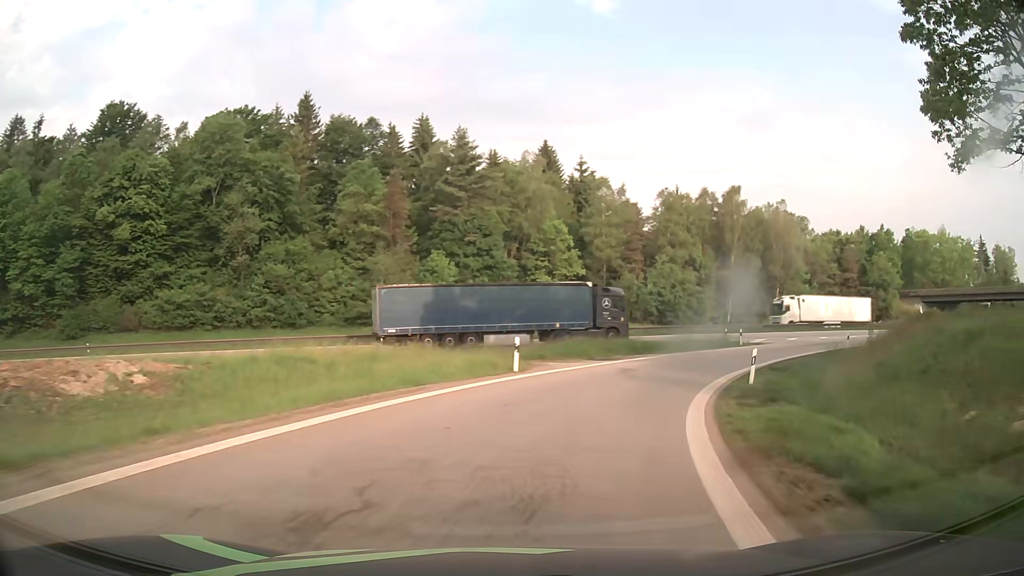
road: motorway_link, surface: asphalt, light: Day
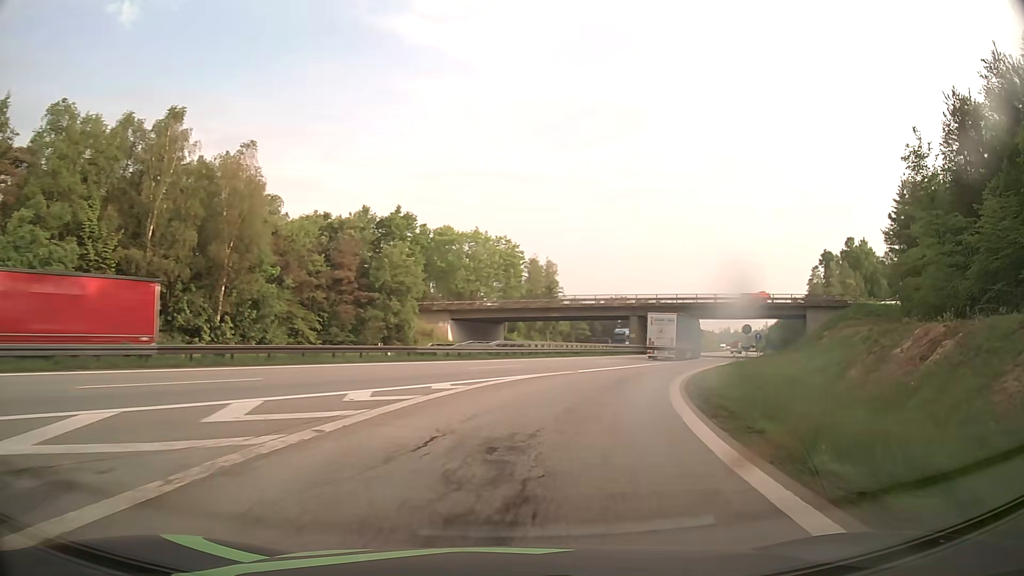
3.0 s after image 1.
(+15.7, +37.5) m; +46°
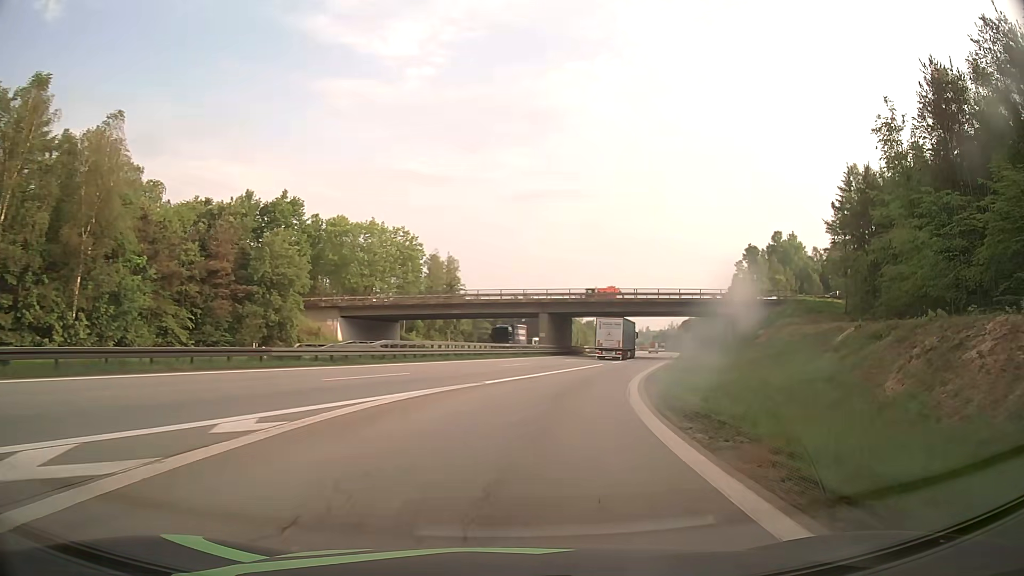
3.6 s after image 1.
(+0.6, +8.5) m; +8°
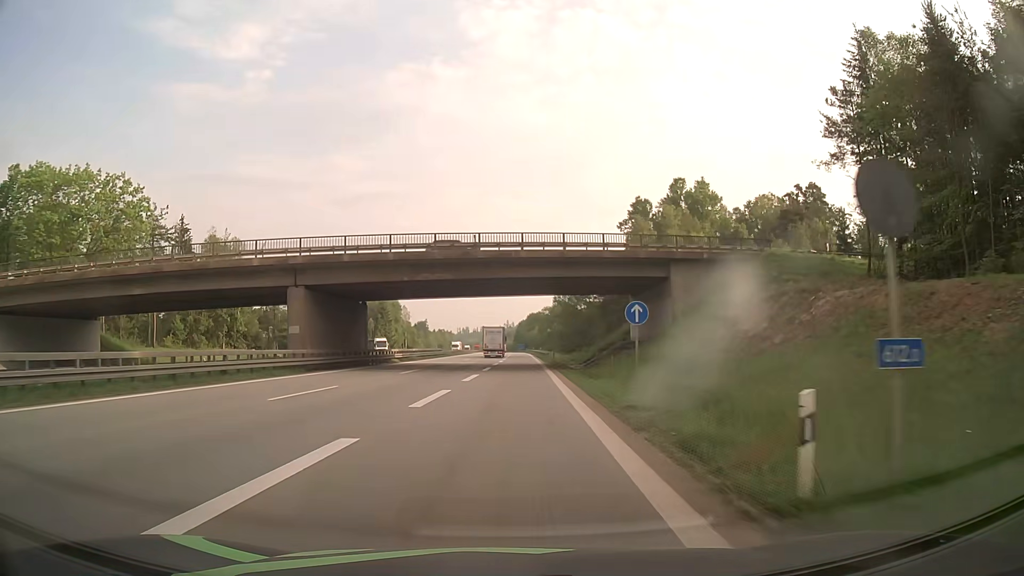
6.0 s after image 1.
(+6.7, +37.1) m; +15°
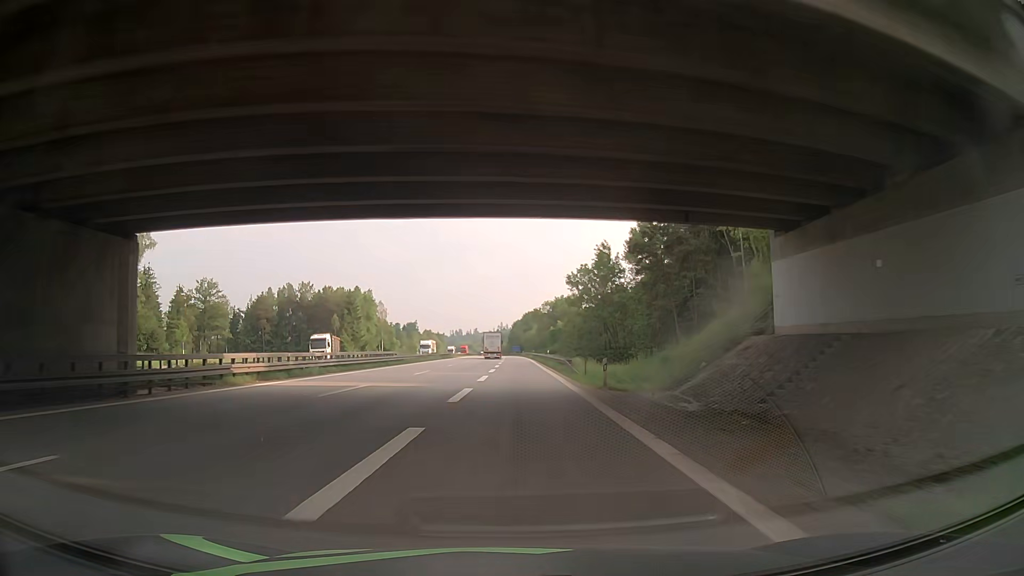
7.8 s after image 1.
(+0.4, +34.1) m; +1°
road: motorway
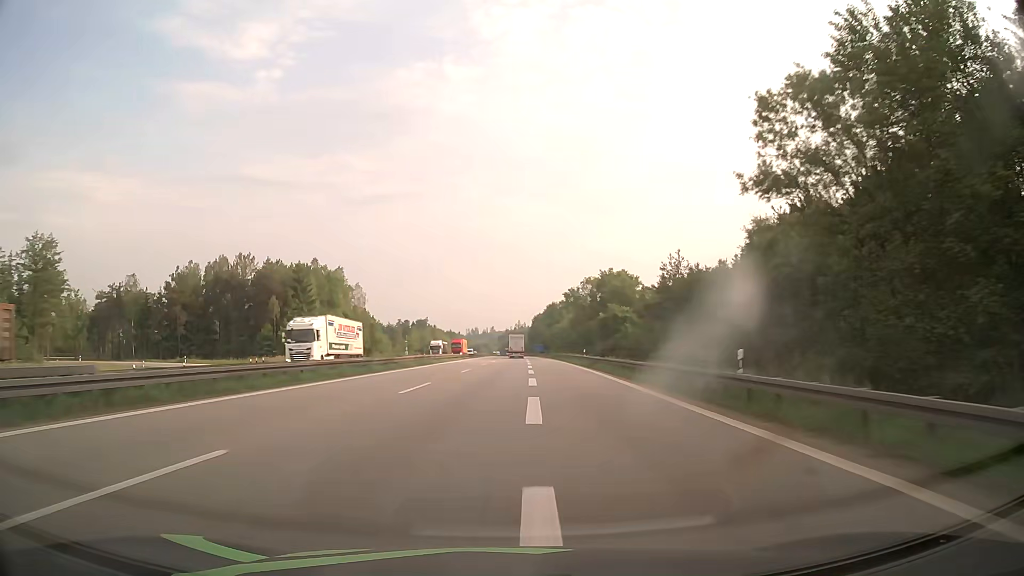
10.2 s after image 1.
(-0.9, +53.4) m; -1°
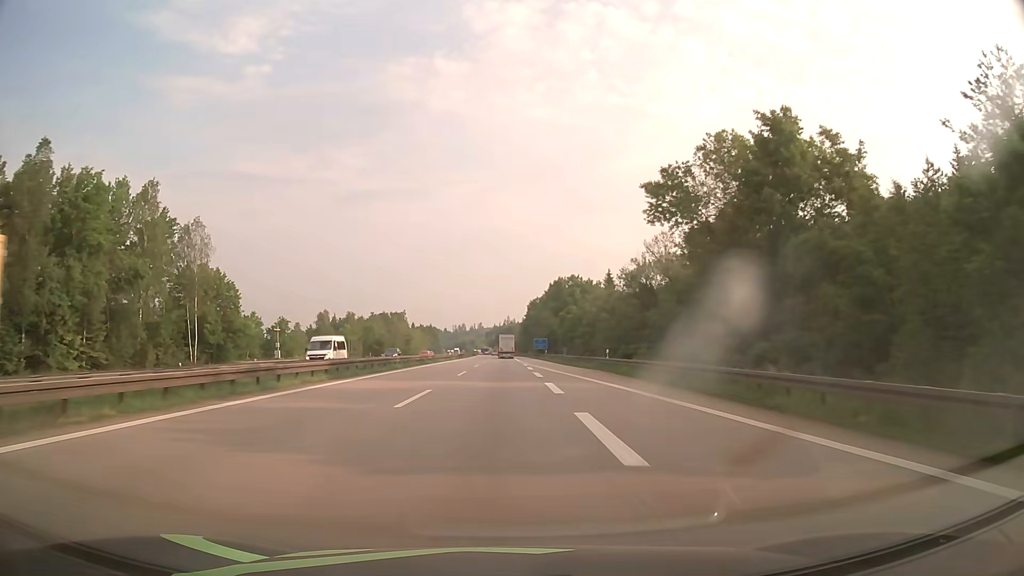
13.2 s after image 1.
(+1.0, +77.3) m; +1°
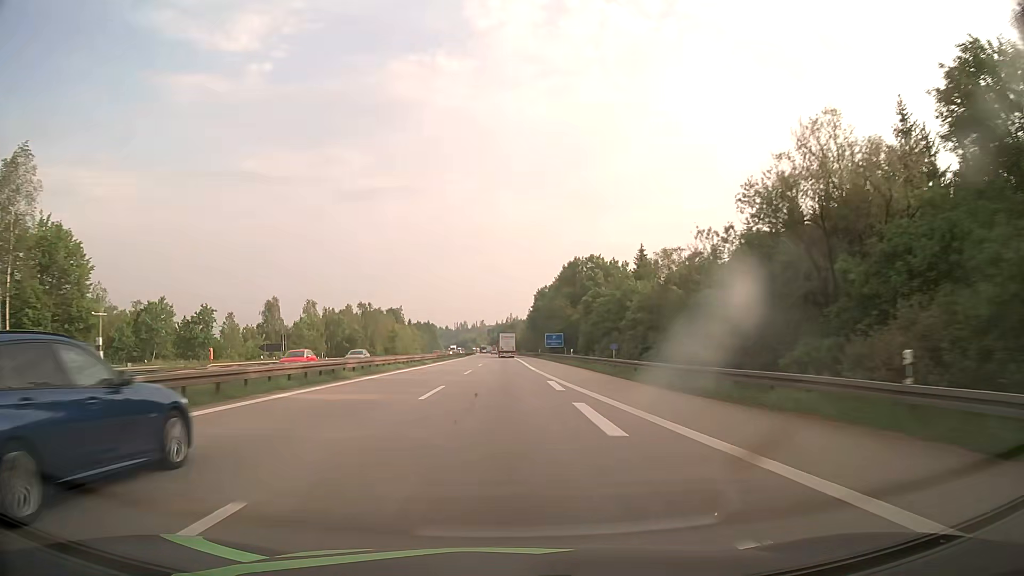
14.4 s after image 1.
(-0.1, +33.7) m; 0°
(0, +10) (0, +20) (0, +30) (0, +40) (0, +50) (0, +60) (0, +70) (-1, +80) (-1, +90) (-1, +100) m
